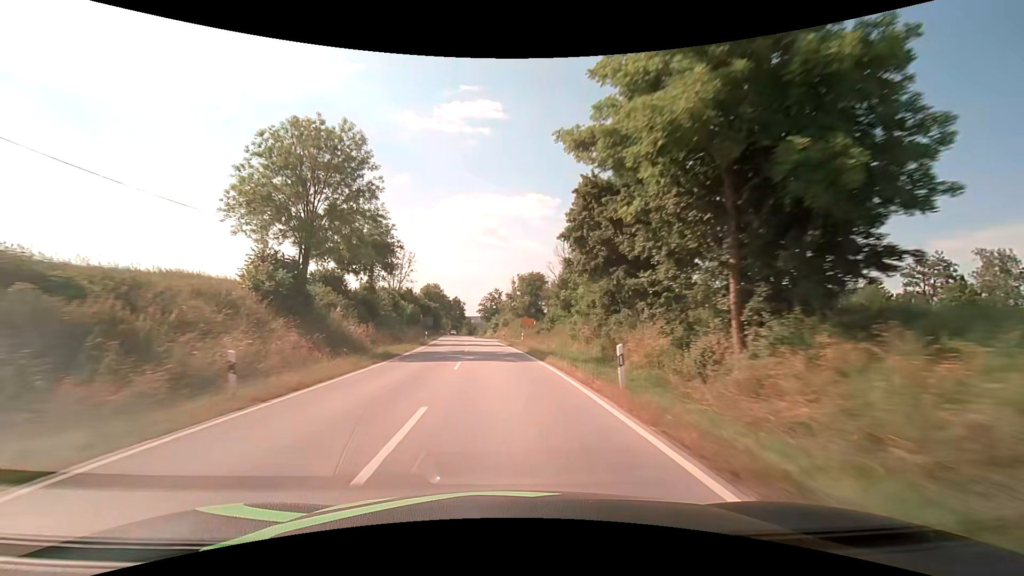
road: secondary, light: Day
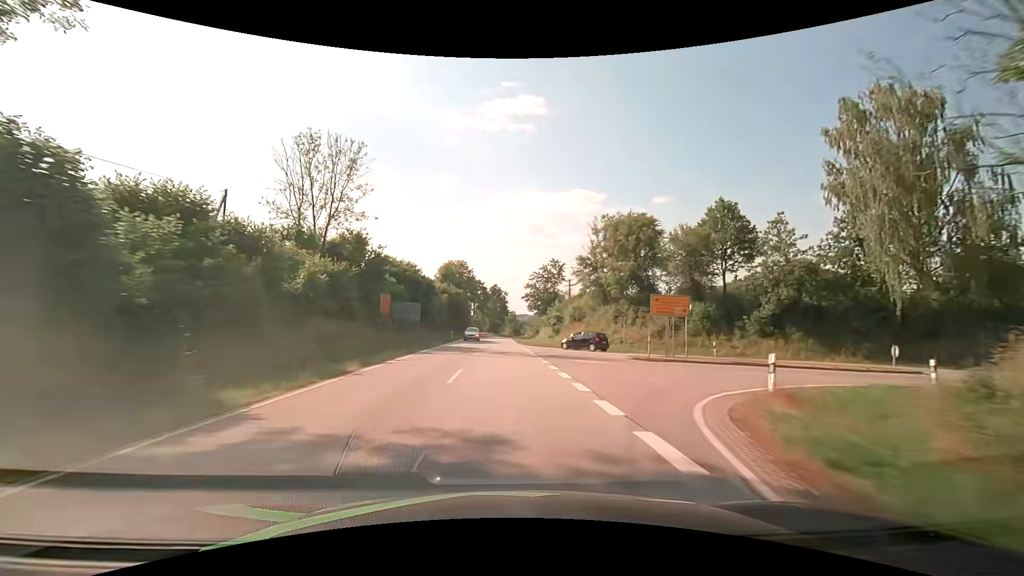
(-3.0, +52.4) m; -6°
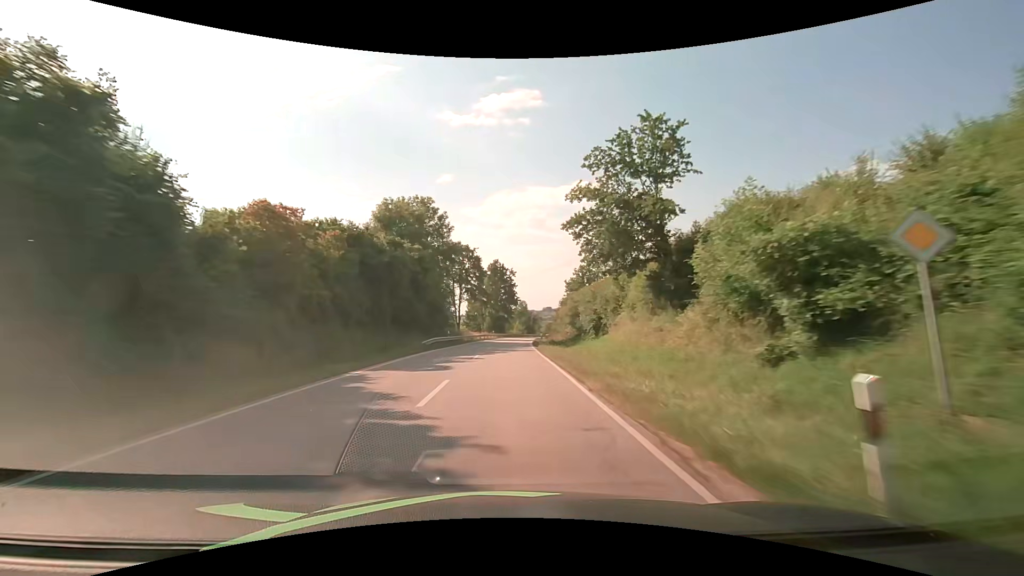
(-0.4, +51.5) m; -1°
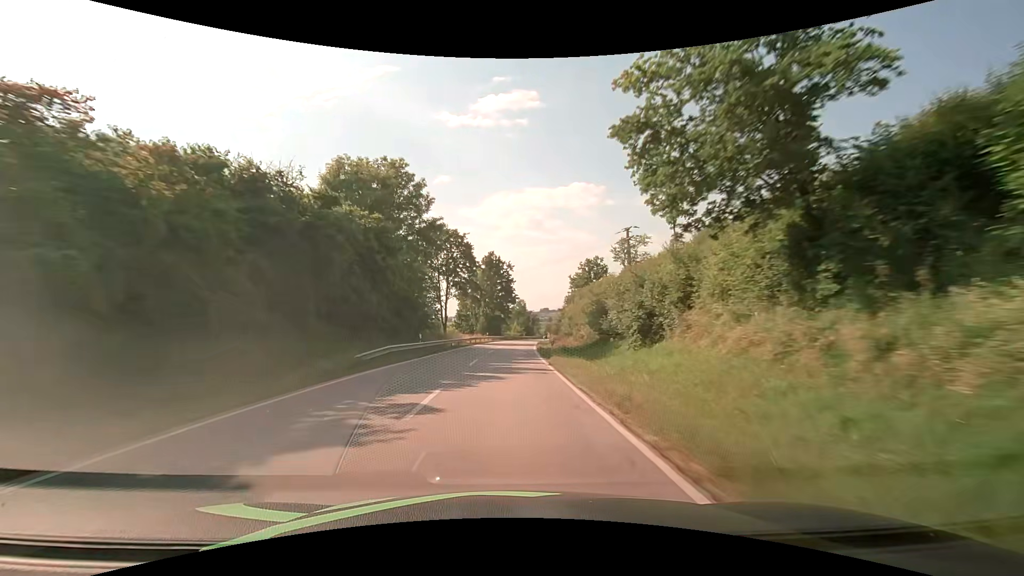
(0.0, +12.9) m; +1°
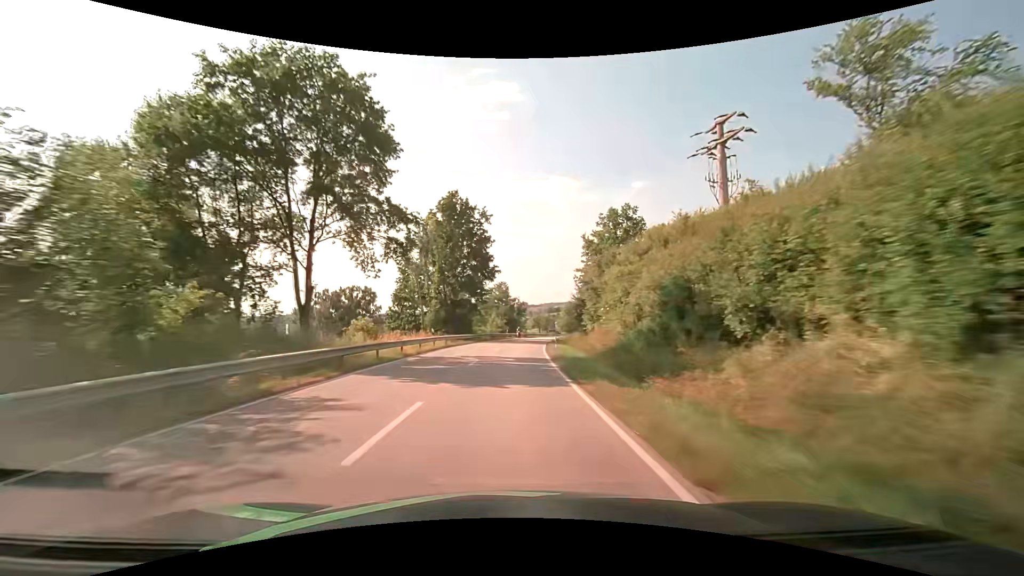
(+0.4, +38.4) m; +2°
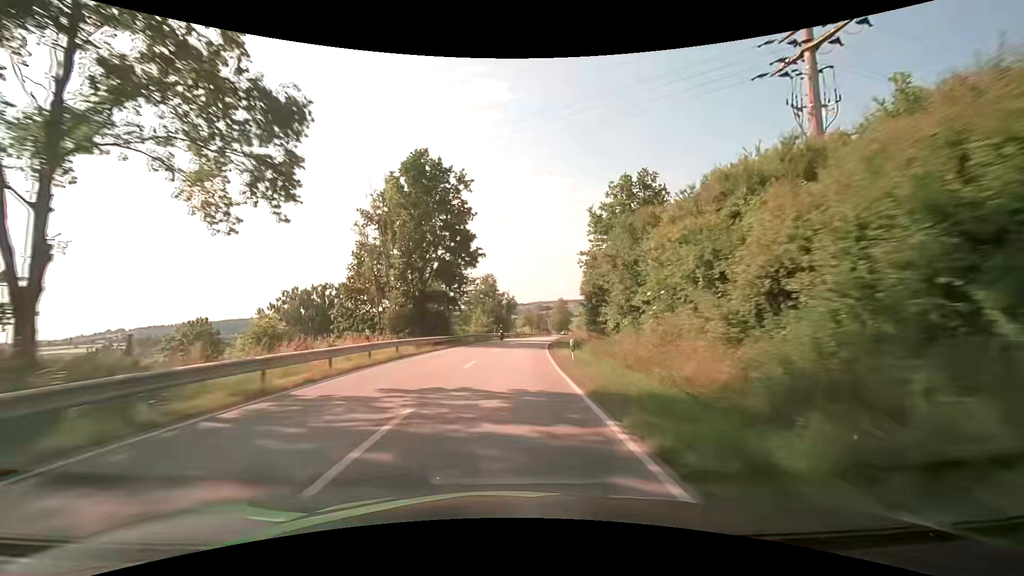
(+0.2, +12.8) m; +2°
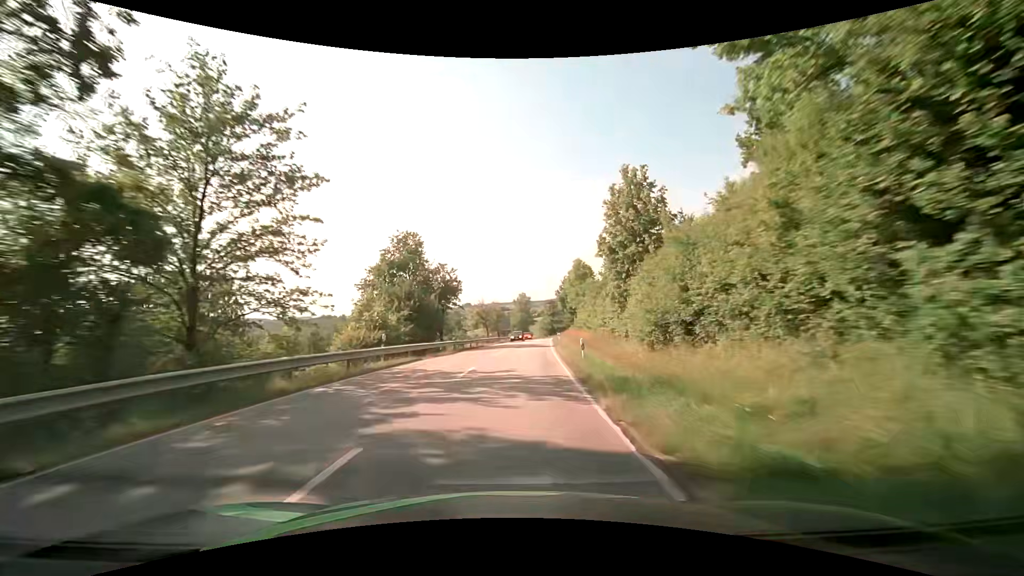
(+1.5, +38.4) m; +5°
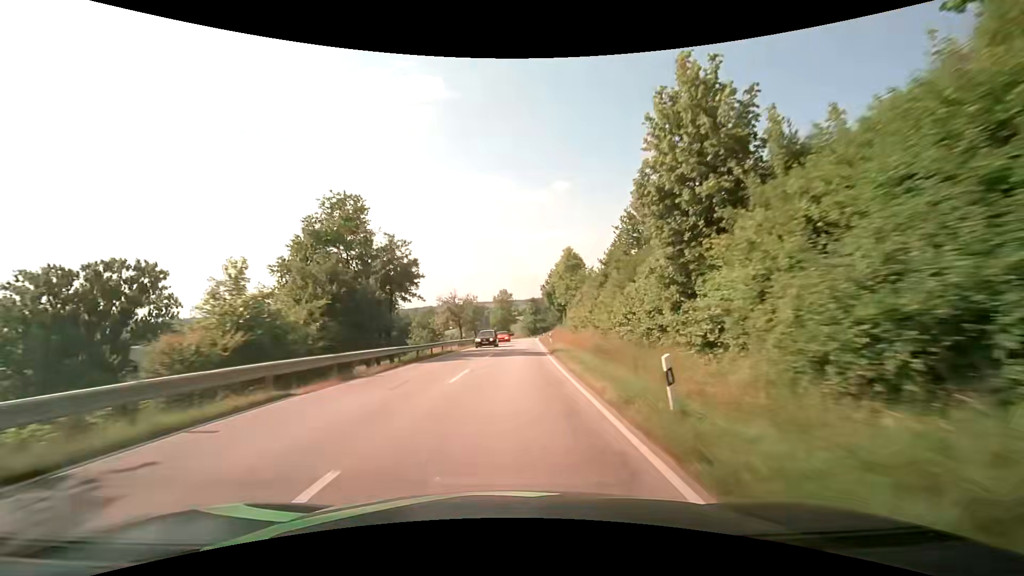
(+0.2, +12.8) m; +1°
(0, +10) (+1, +20) (+1, +30) (+2, +40) (+2, +50) (+3, +60) (+3, +70) (+4, +80) (+5, +90) (+5, +100) m
